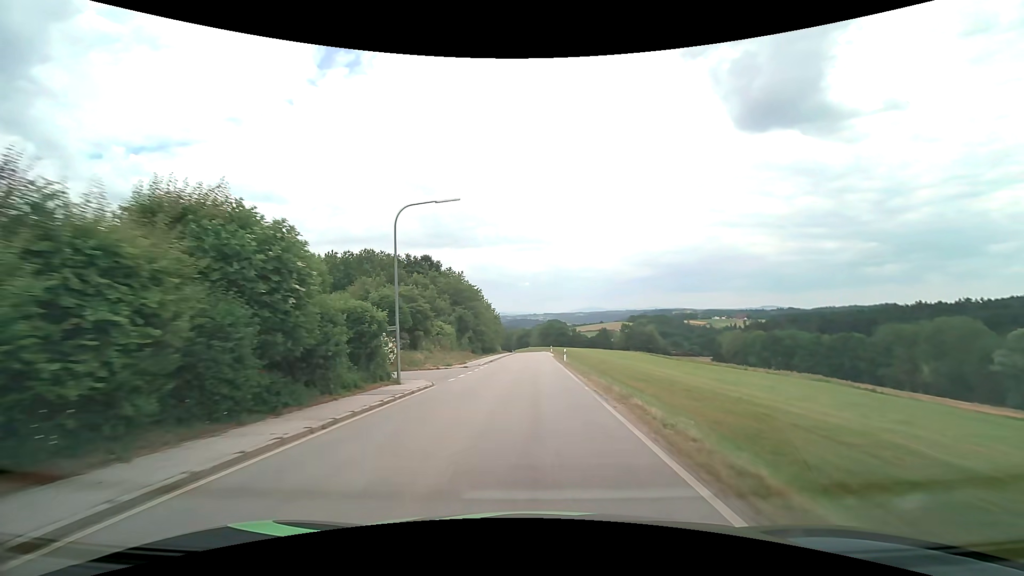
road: secondary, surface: asphalt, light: Day
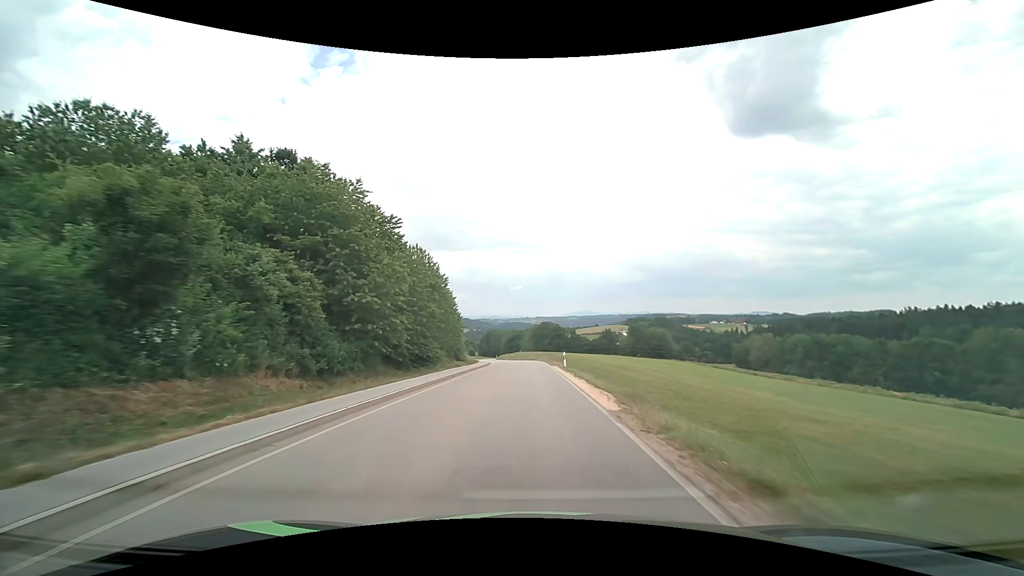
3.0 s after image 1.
(+0.4, +48.5) m; +1°
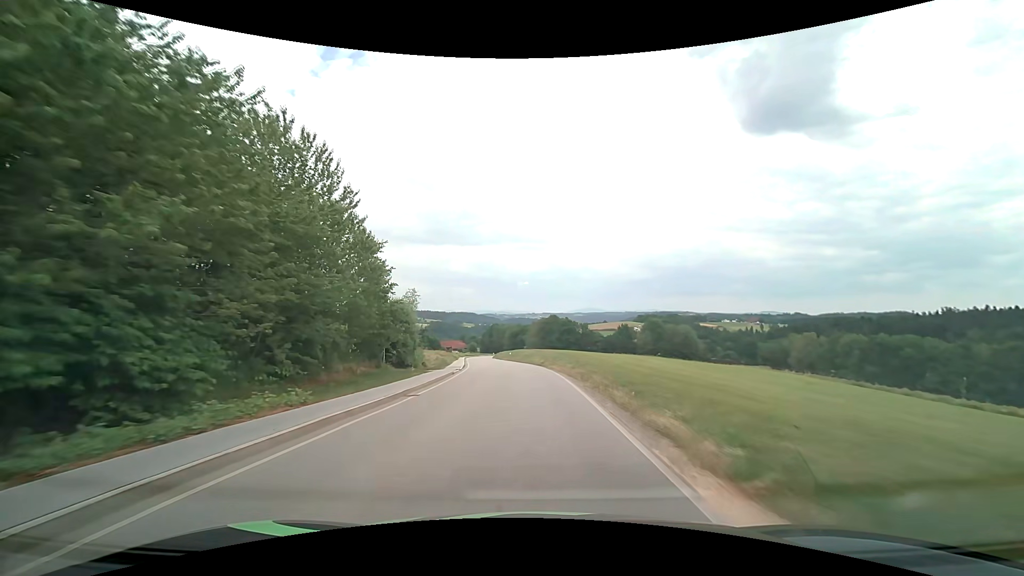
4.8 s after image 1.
(-0.1, +31.0) m; -1°
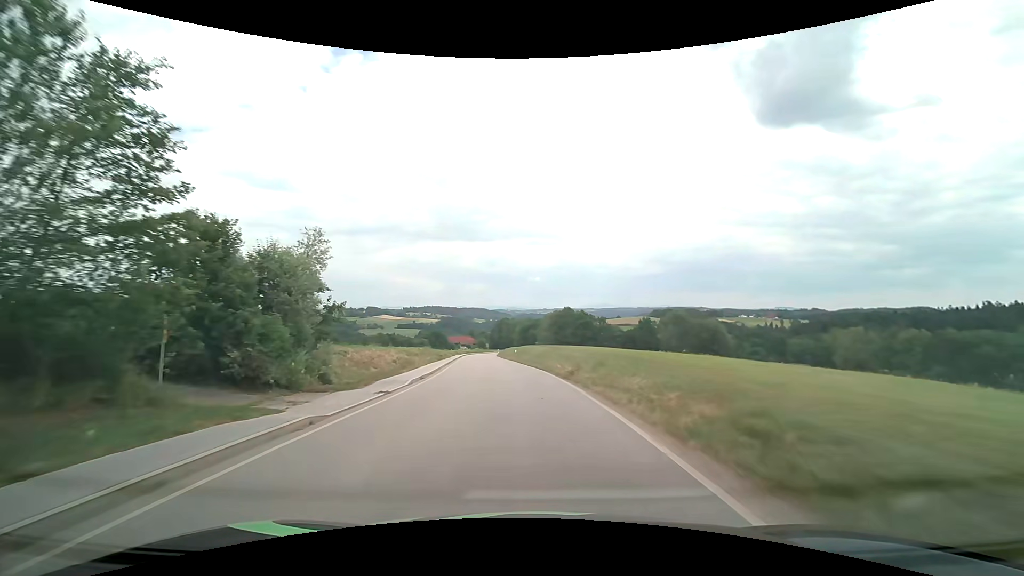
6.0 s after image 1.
(-0.2, +20.6) m; -1°
